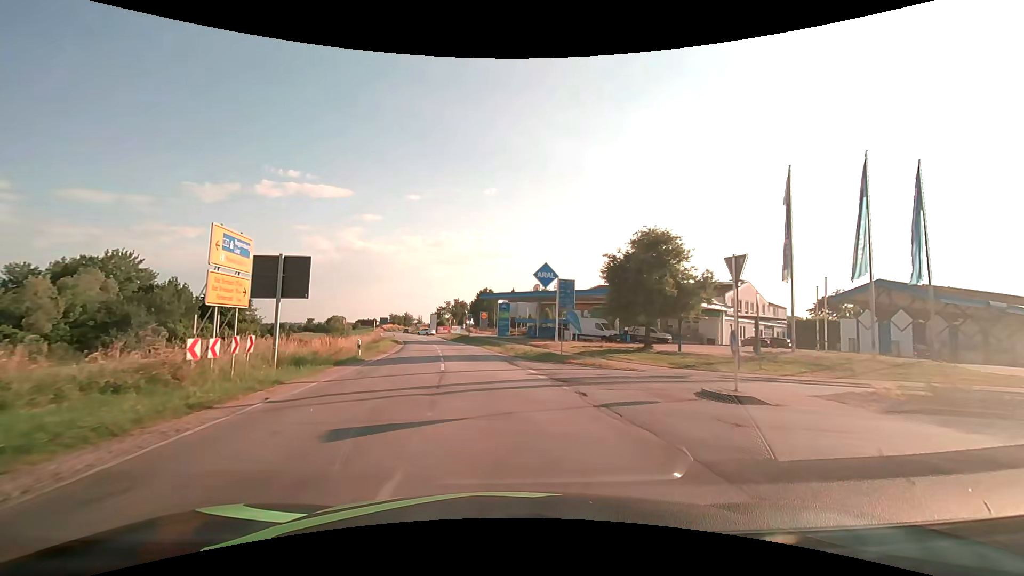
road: secondary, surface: asphalt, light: Day
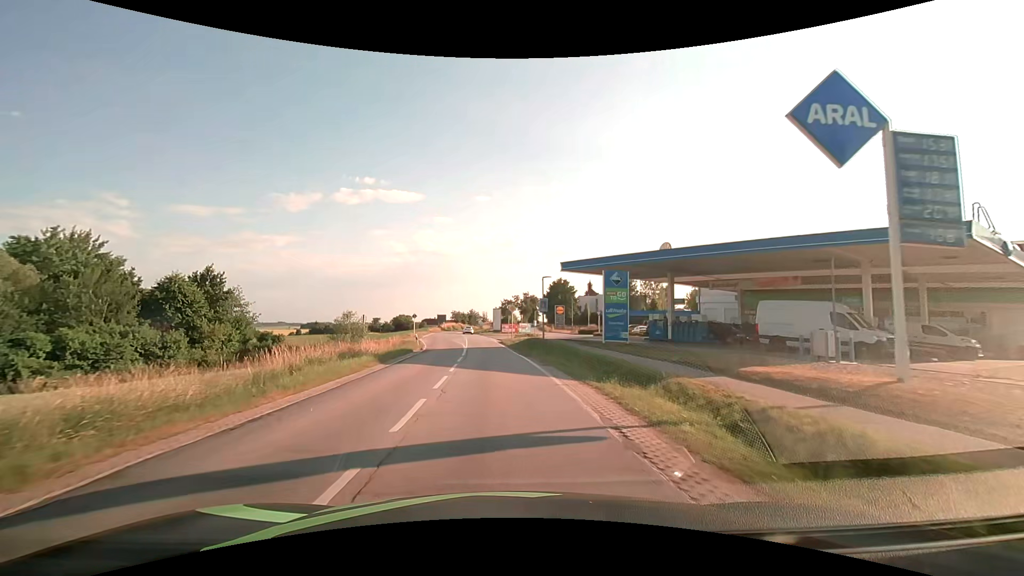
(-2.0, +28.4) m; -8°
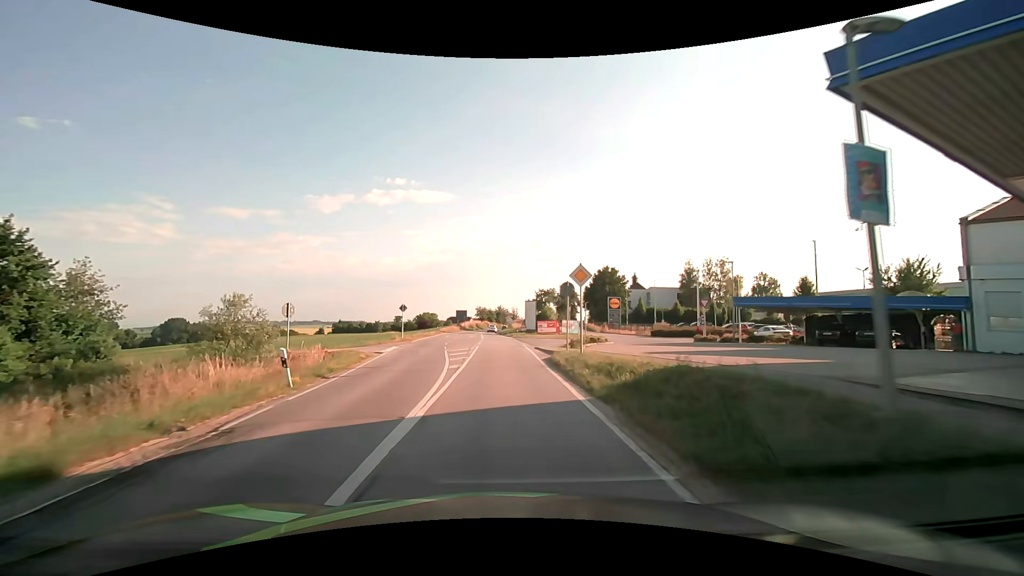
(-1.0, +27.7) m; -3°
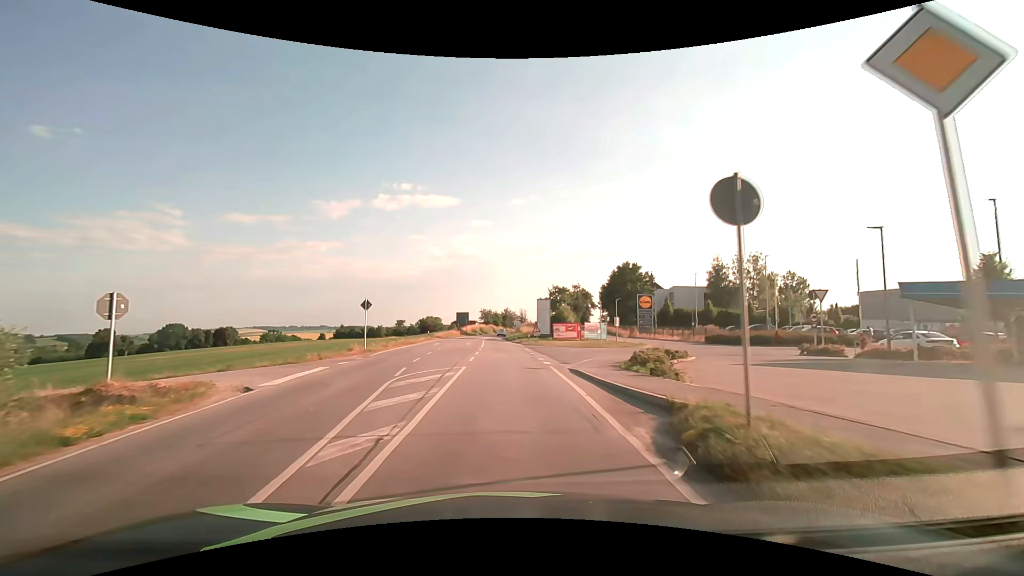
(-0.1, +14.6) m; -1°
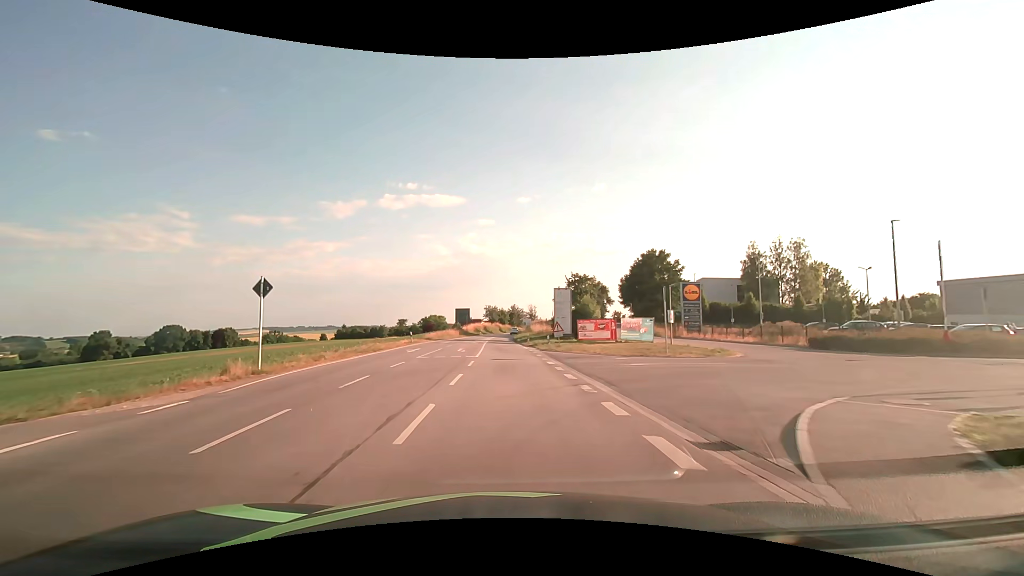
(-0.1, +14.8) m; 0°
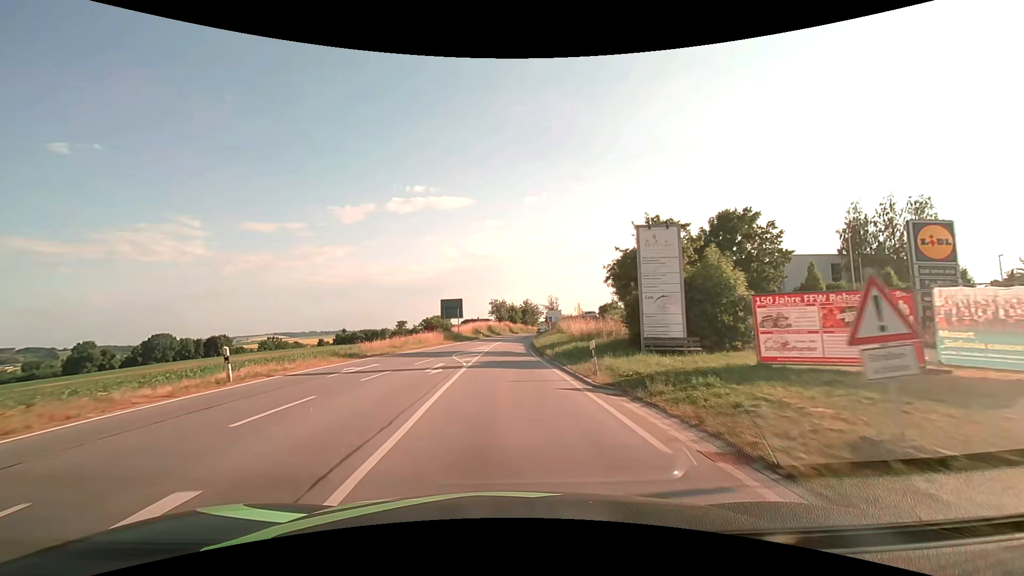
(-0.3, +30.0) m; -2°
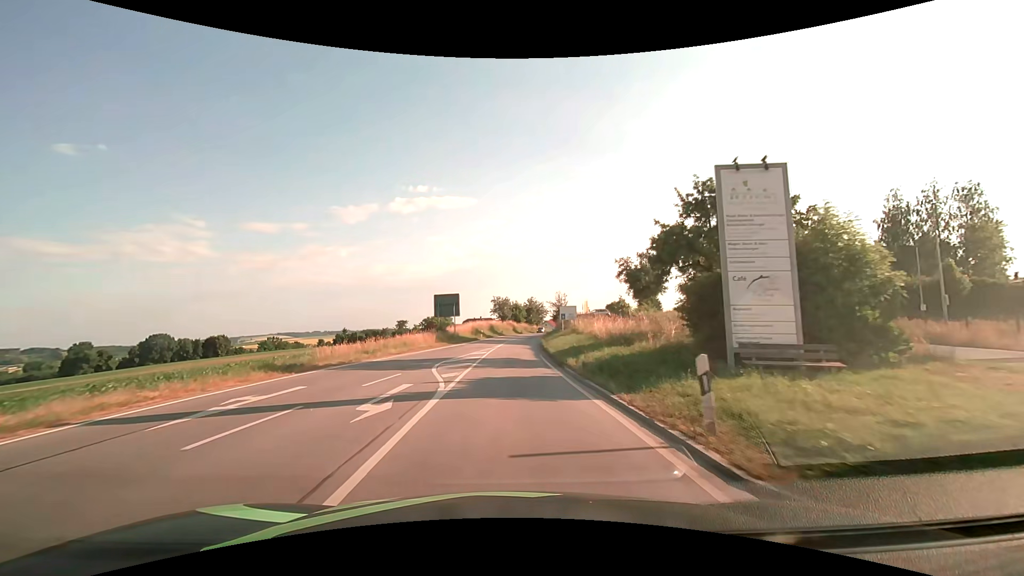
(0.0, +7.5) m; 0°
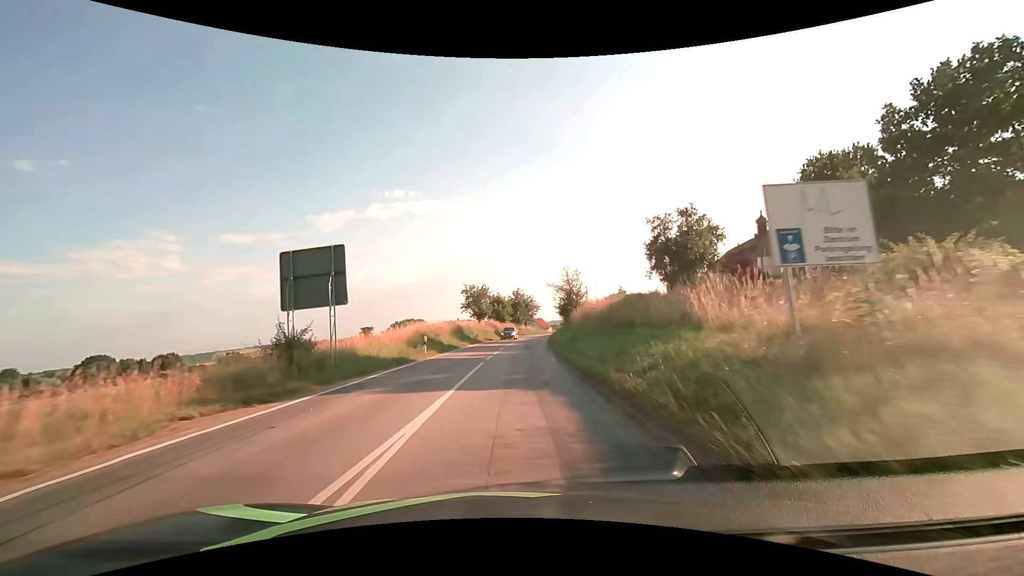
(+0.3, +30.3) m; +2°
(0, +10) (0, +20) (+1, +30) (+1, +40) (+2, +50) (+3, +60) (+4, +70) (+5, +80) (+6, +90) (+8, +100) m
